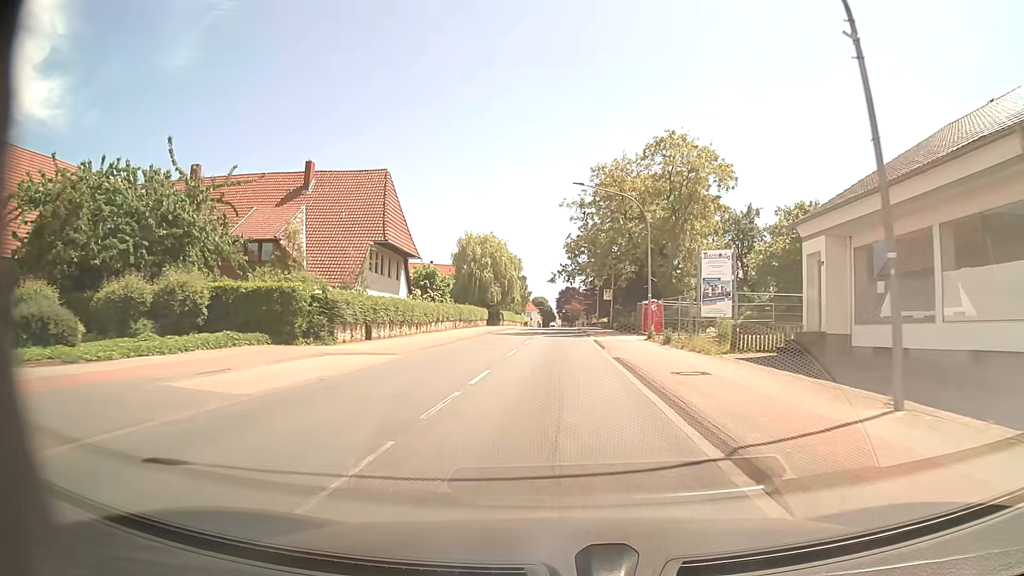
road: primary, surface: asphalt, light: Day
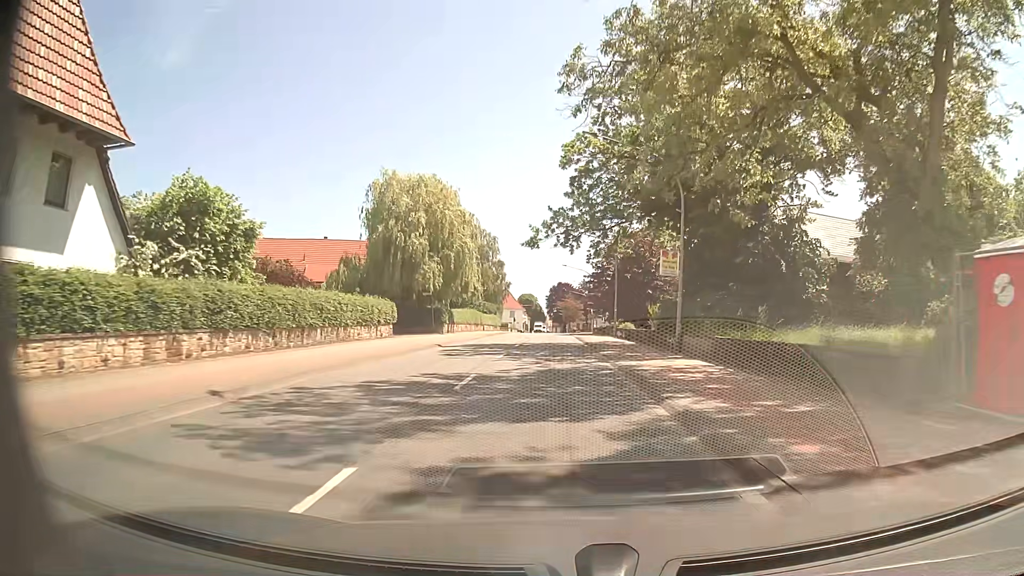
(+0.1, +38.1) m; +1°
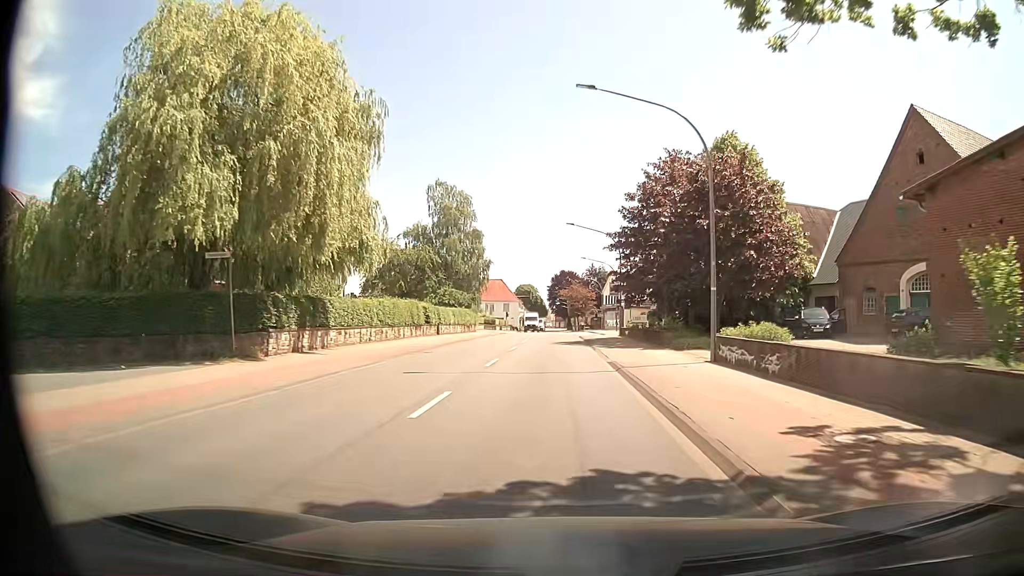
(0.0, +30.9) m; 0°
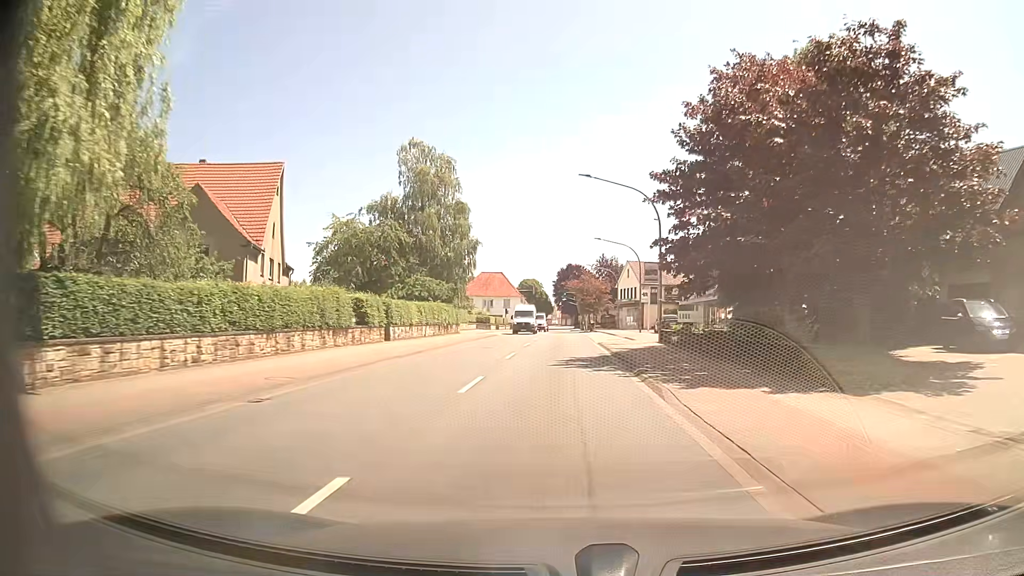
(-0.1, +15.6) m; -1°
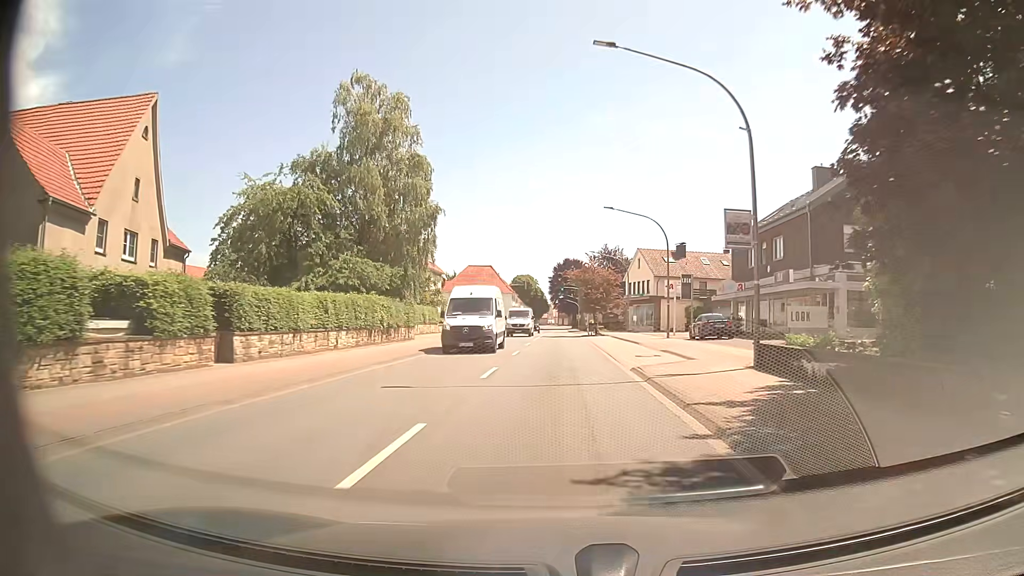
(+0.1, +15.7) m; 0°
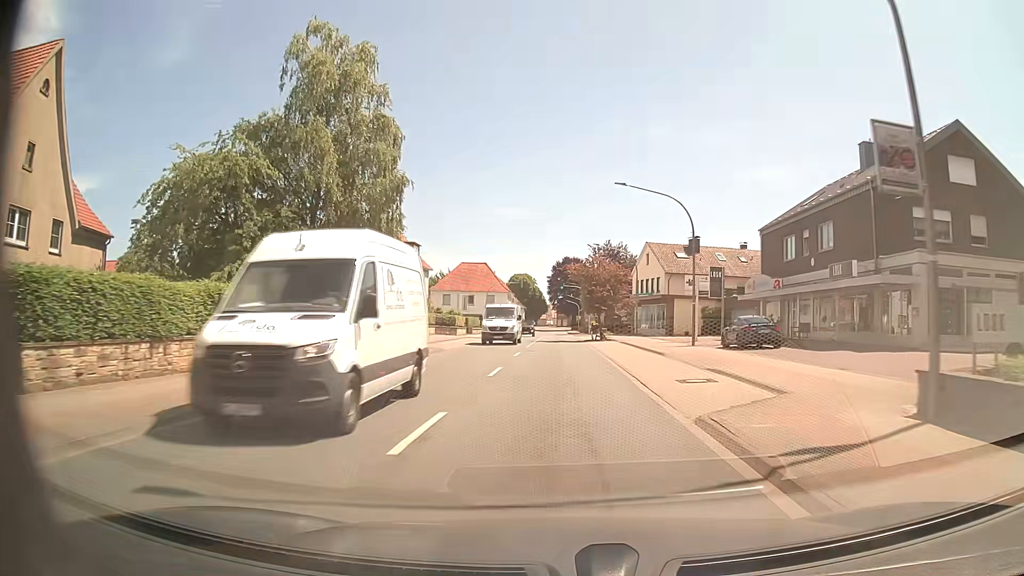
(0.0, +7.8) m; 0°
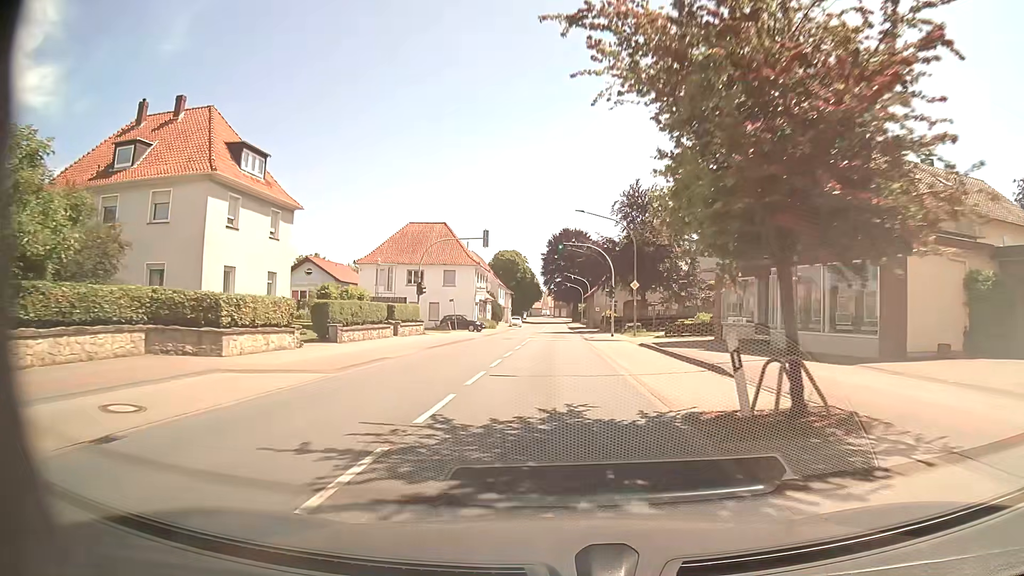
(+0.3, +39.3) m; +1°
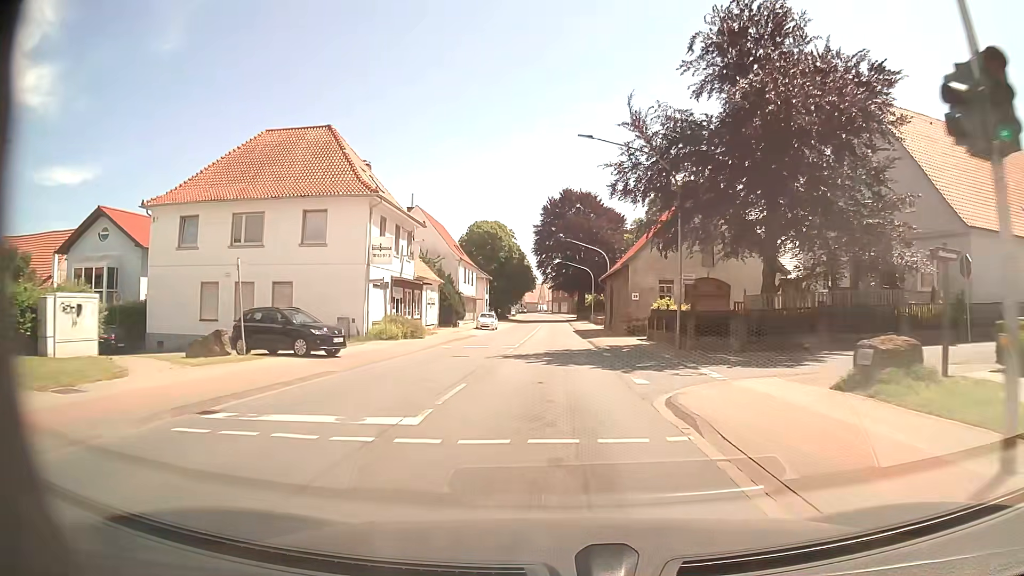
(-0.1, +39.5) m; 0°
(0, +10) (0, +20) (0, +30) (0, +40) (0, +50) (0, +60) (0, +70) (0, +80) (0, +90) (0, +100) m
